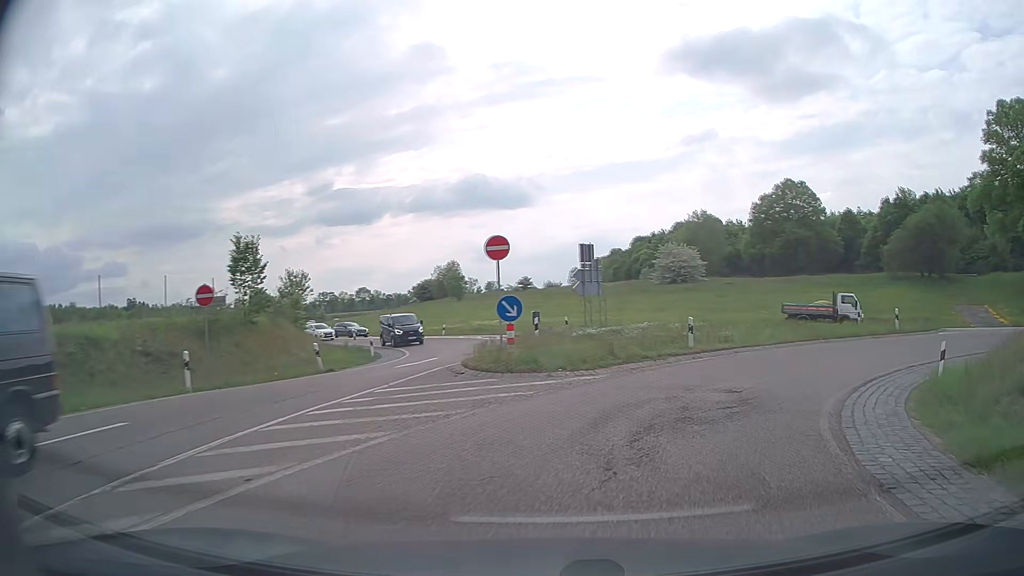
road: secondary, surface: asphalt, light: Day
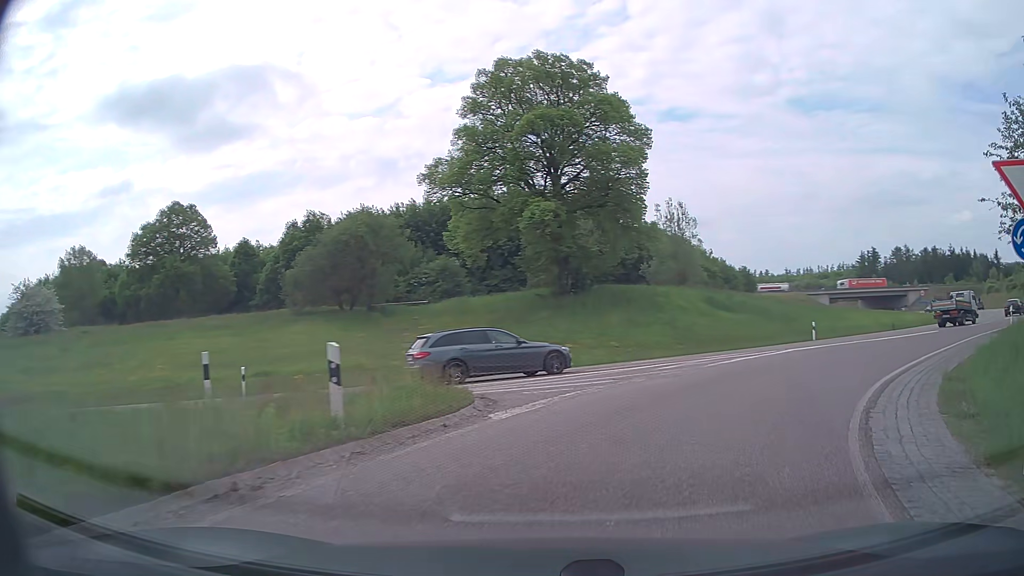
(+9.2, +19.5) m; +51°
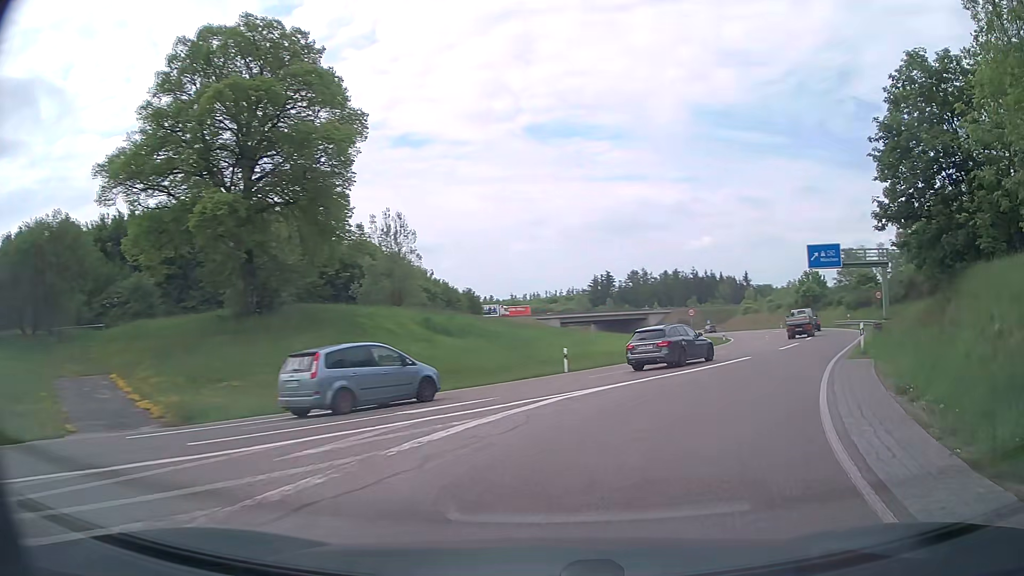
(+1.9, +9.2) m; +23°
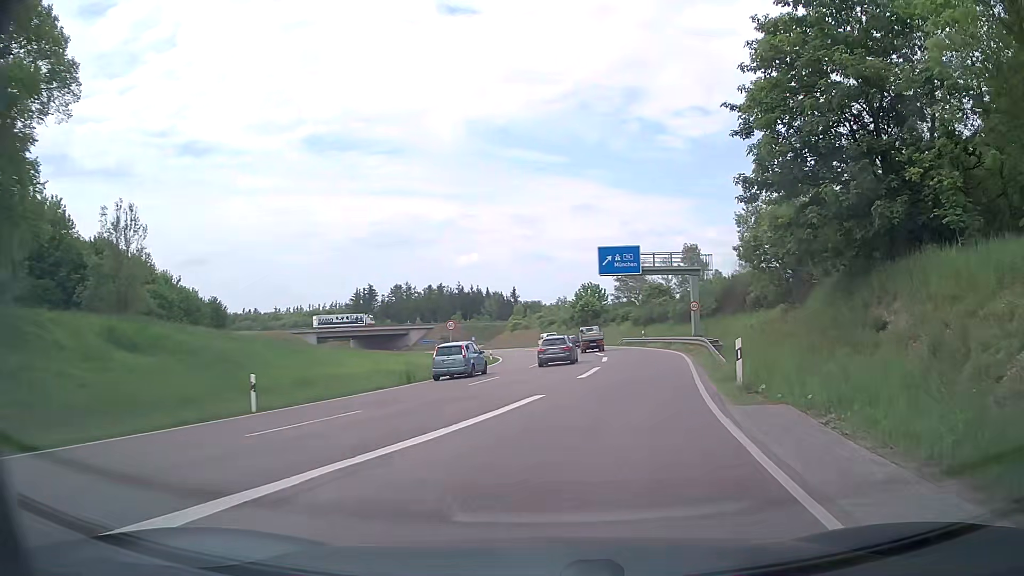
(+2.1, +10.0) m; +21°
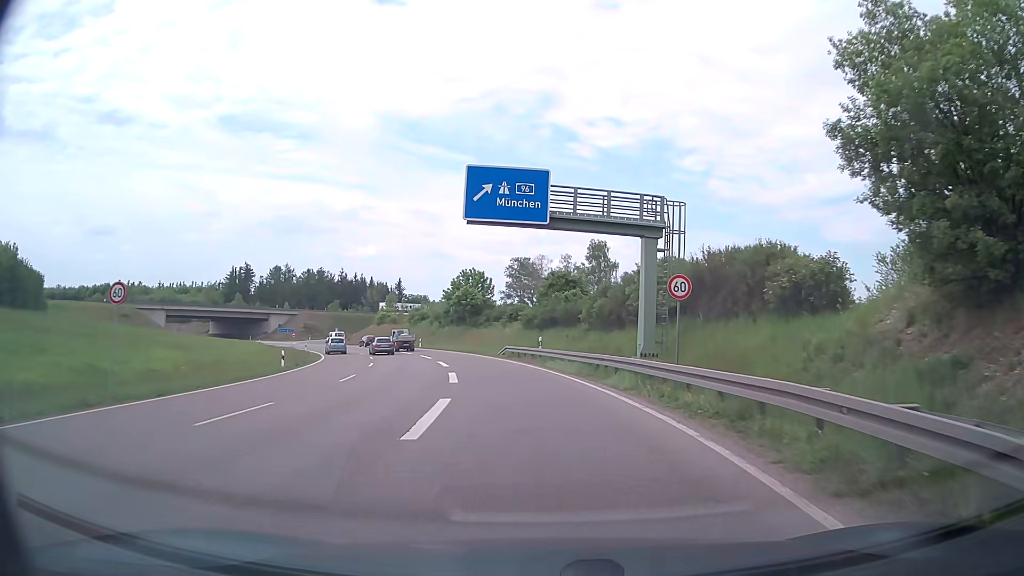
(+3.1, +23.8) m; +10°
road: trunk
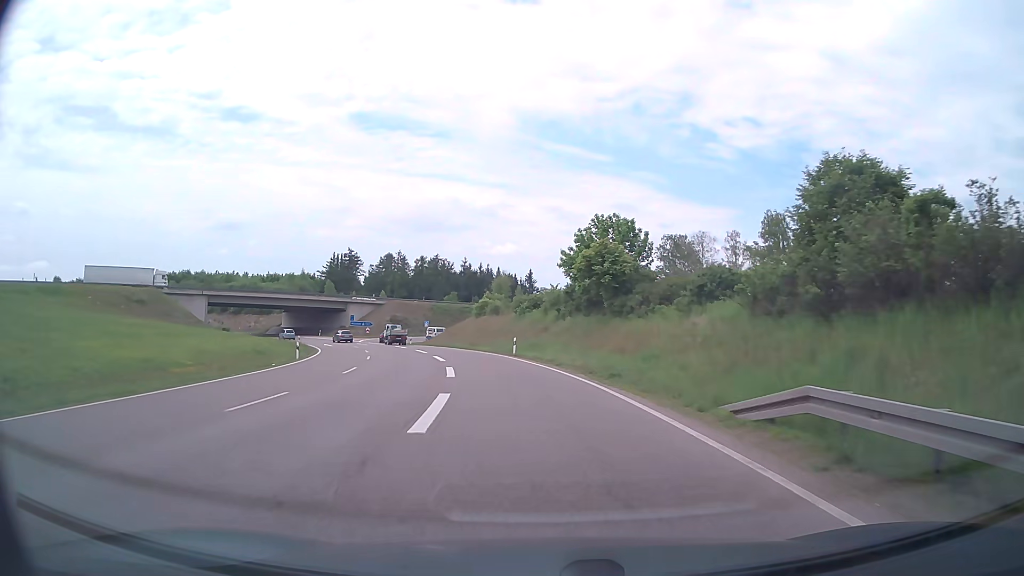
(-3.1, +35.8) m; -11°
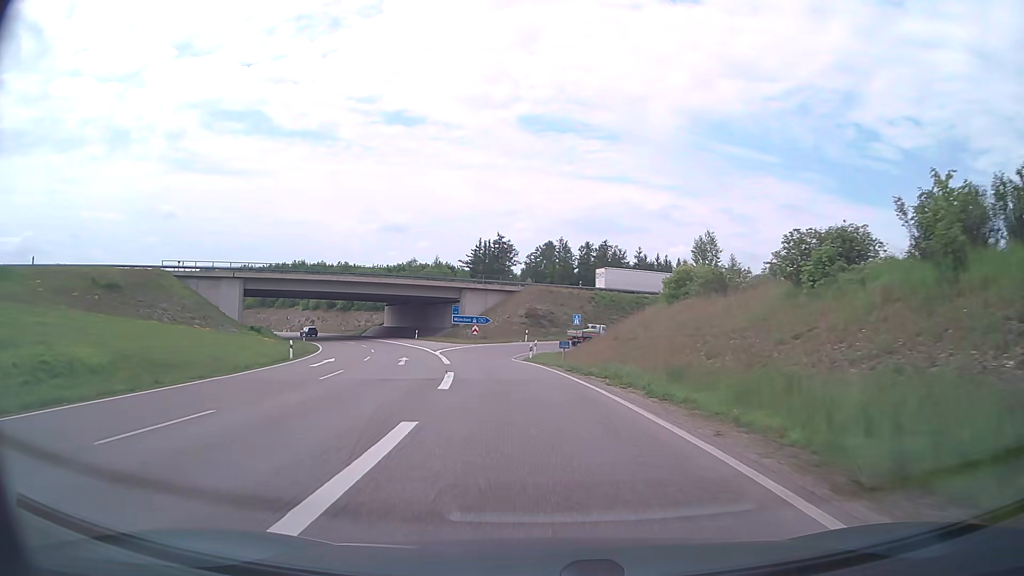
(-4.6, +41.6) m; -14°
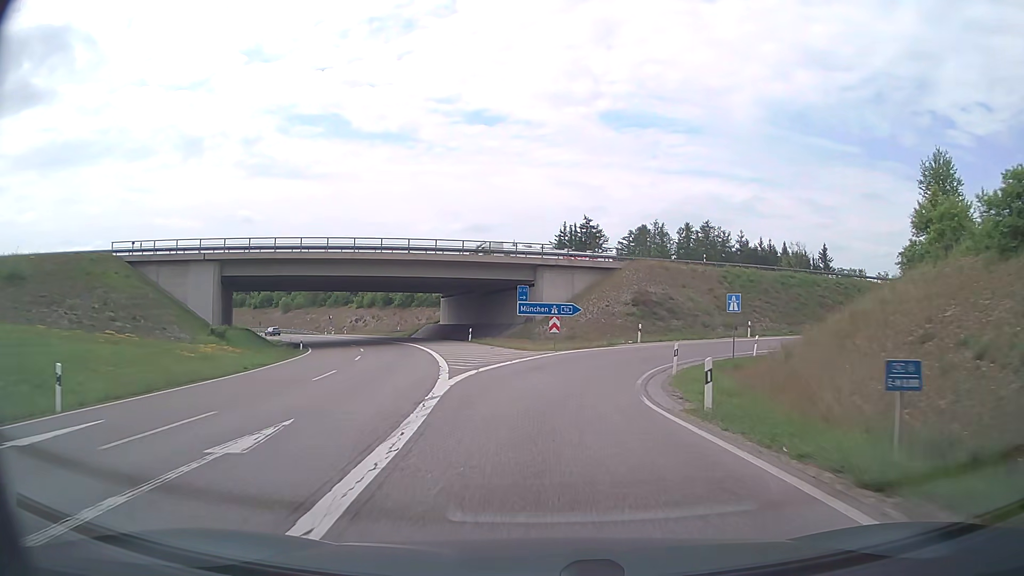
(-1.9, +24.8) m; -8°
(0, +10) (+1, +20) (+3, +30) (+8, +38) (+15, +45) (+24, +50) (+34, +53) (+43, +57) (+52, +60) (+62, +64) m
